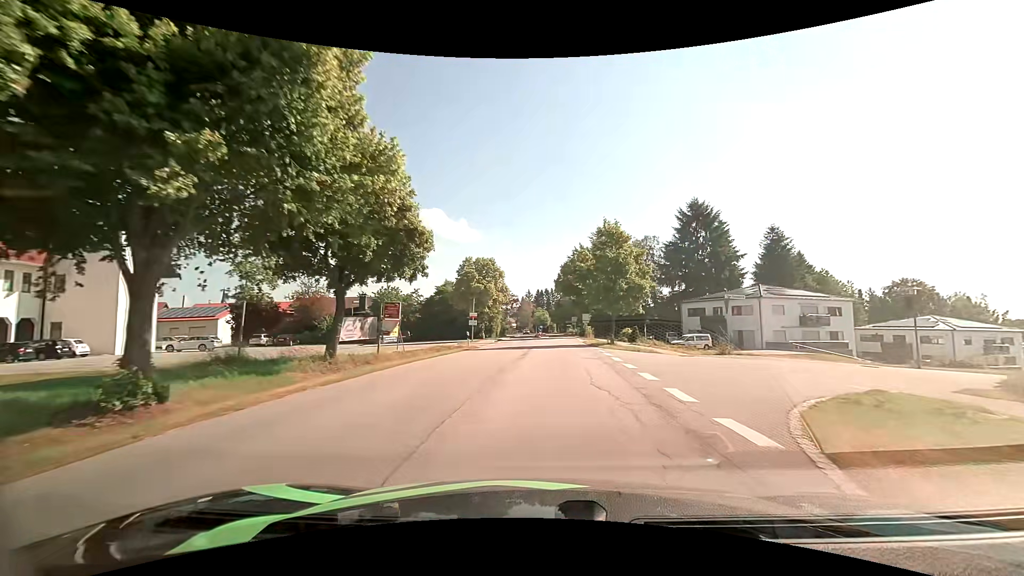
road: tertiary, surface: asphalt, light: Day
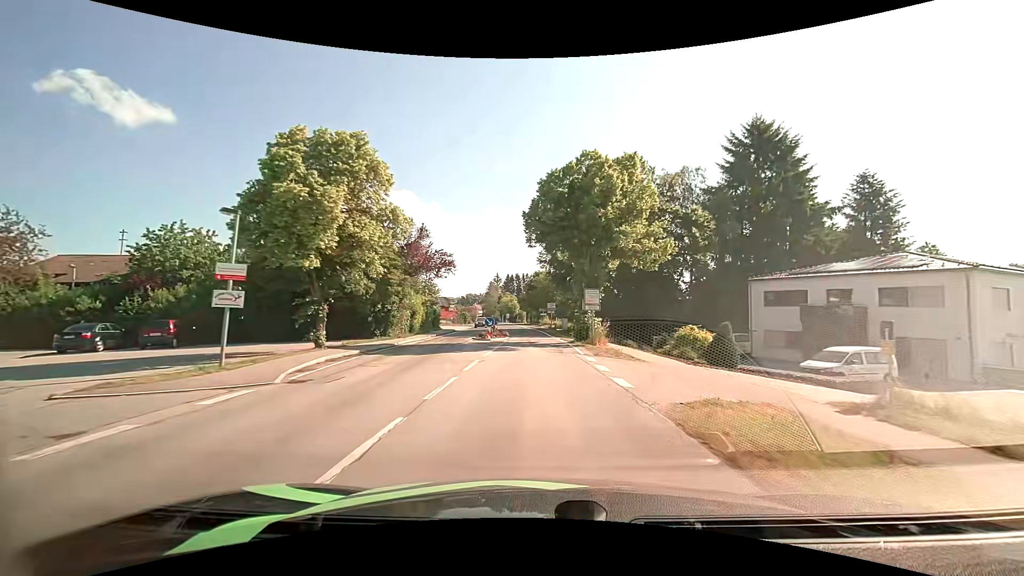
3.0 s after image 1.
(+1.3, +34.7) m; +3°
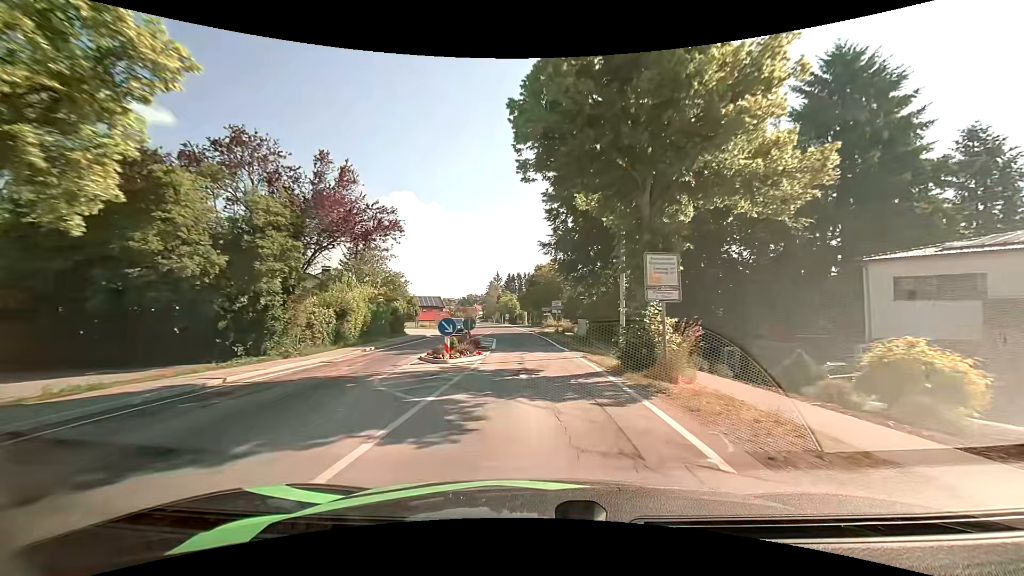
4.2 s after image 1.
(+0.1, +14.5) m; 0°
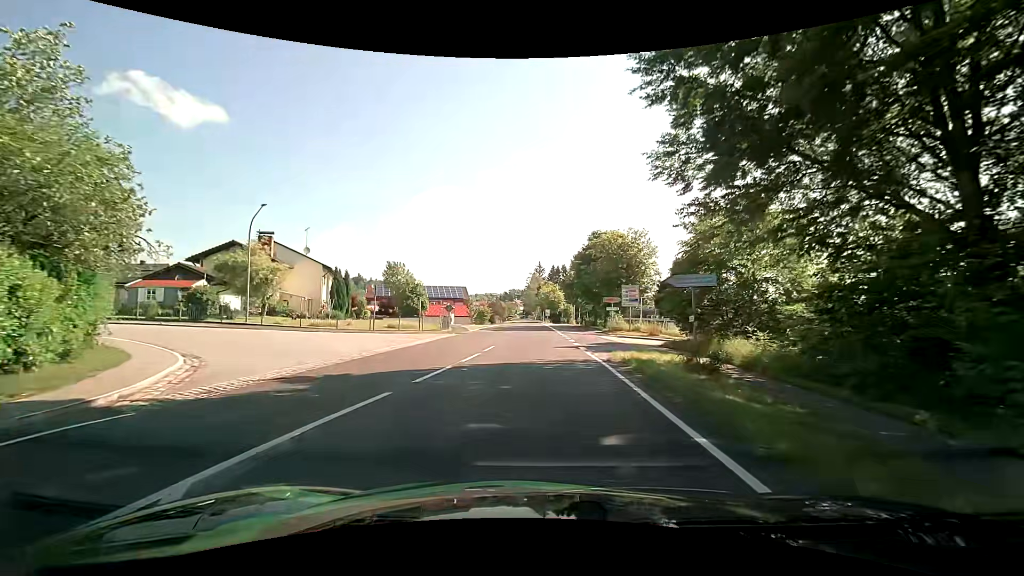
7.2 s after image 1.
(-1.0, +31.6) m; -5°
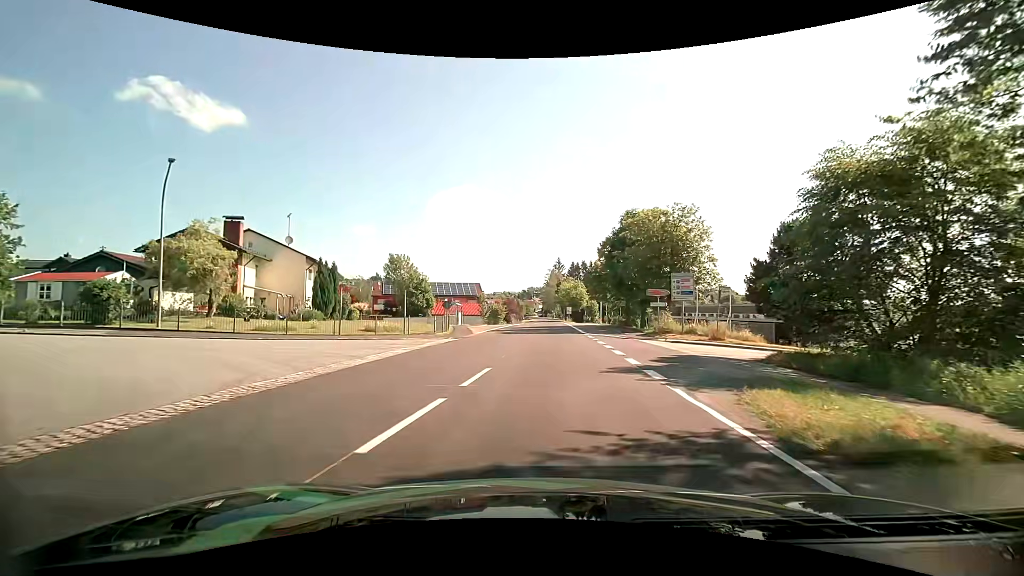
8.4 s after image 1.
(-0.3, +9.6) m; -3°
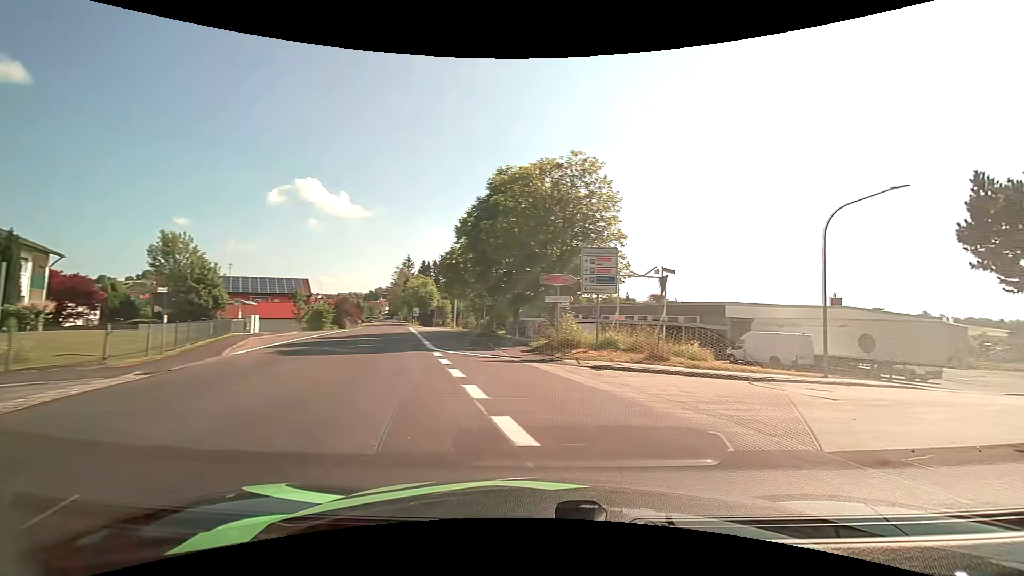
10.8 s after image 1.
(+0.8, +14.7) m; +16°
(+3, +9) (+11, +16) (+19, +21) (+28, +26) (+36, +32) (+45, +37) (+53, +43) (+62, +48) (+70, +54) (+77, +60) m
